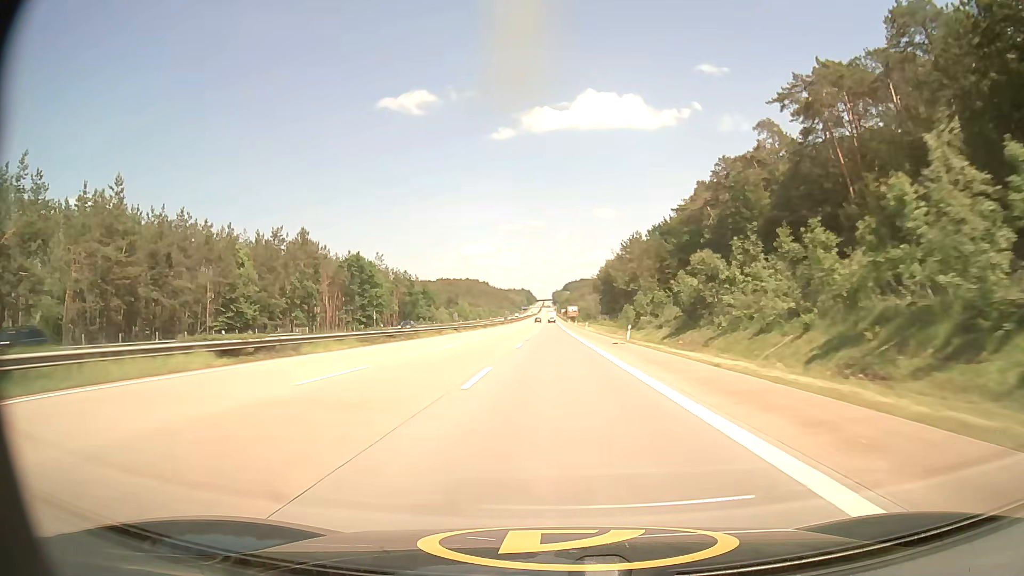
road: motorway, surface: asphalt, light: Day
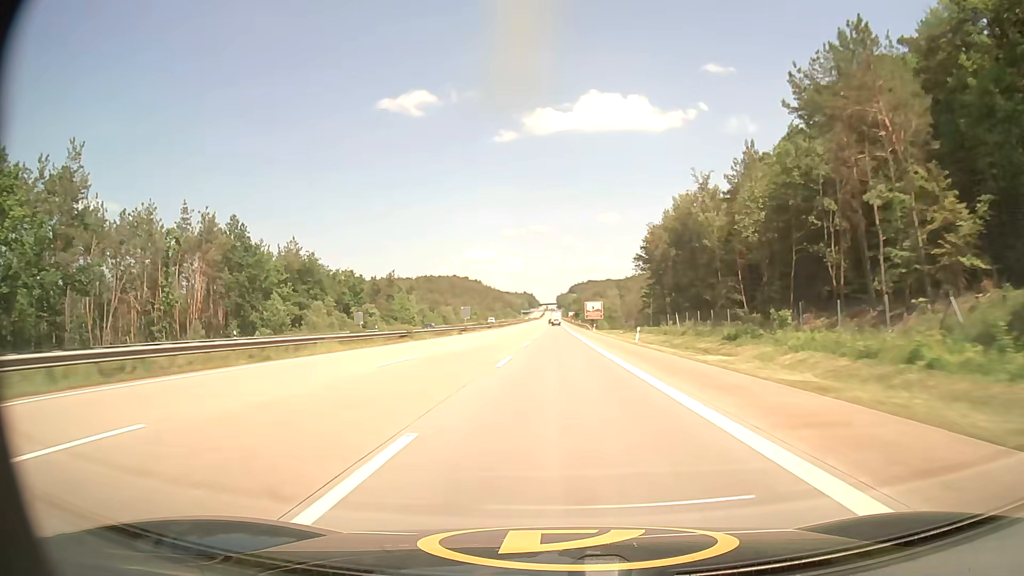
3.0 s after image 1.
(-0.4, +102.6) m; 0°
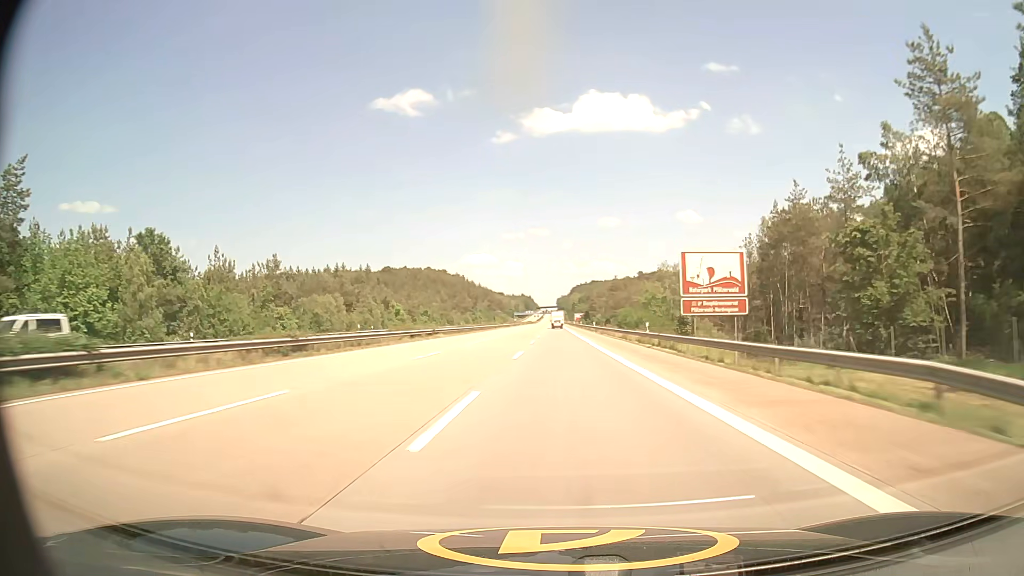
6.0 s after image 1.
(+0.1, +104.0) m; 0°
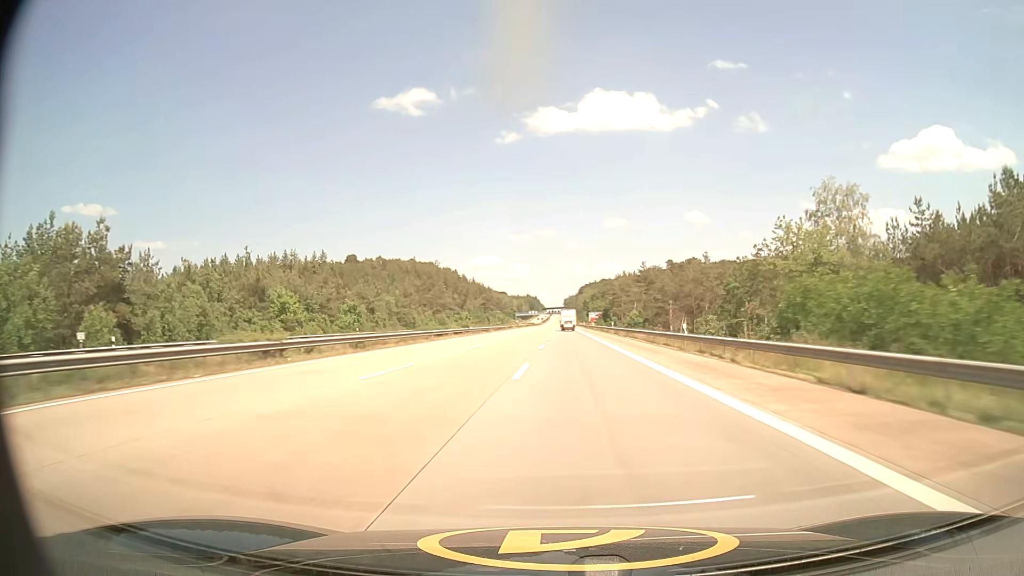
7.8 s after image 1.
(-0.3, +63.5) m; 0°
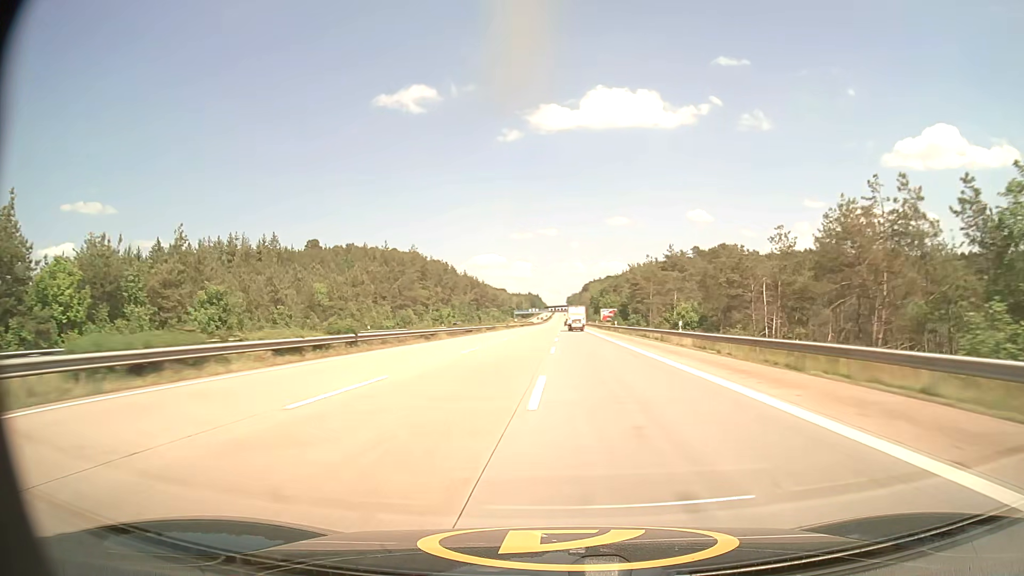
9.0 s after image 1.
(-0.1, +42.6) m; 0°
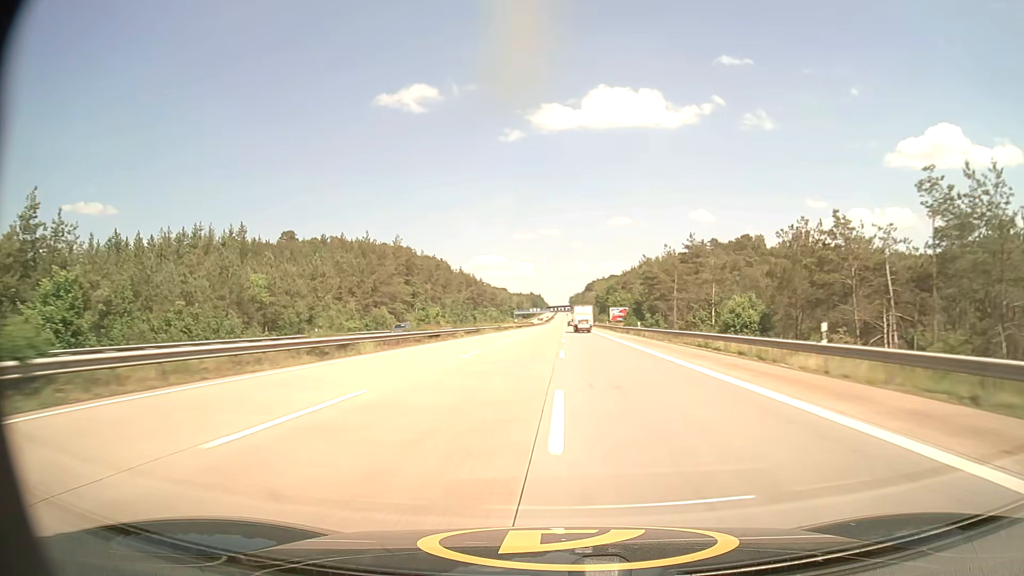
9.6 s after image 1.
(-0.1, +21.3) m; 0°
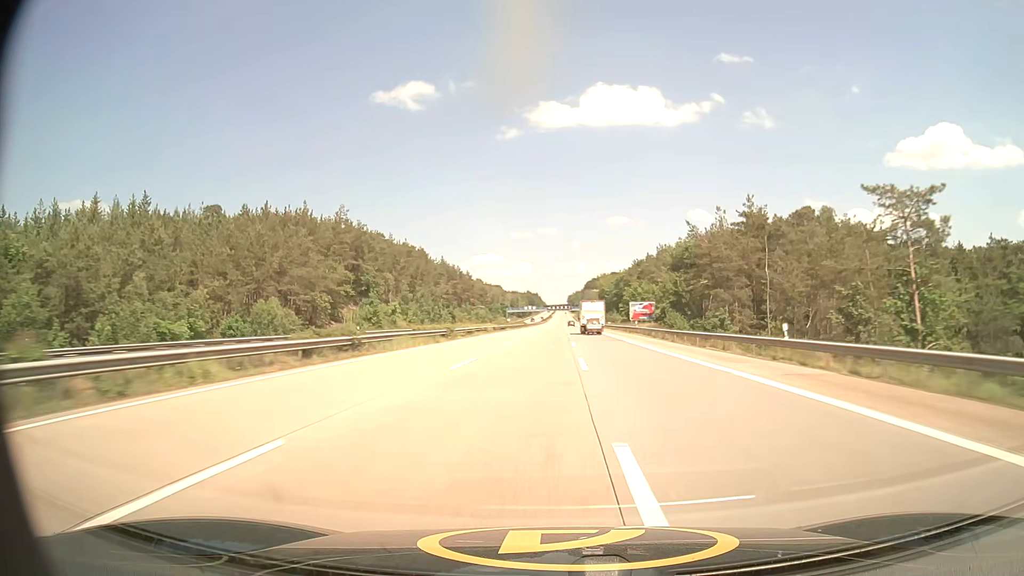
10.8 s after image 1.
(+0.1, +42.4) m; 0°
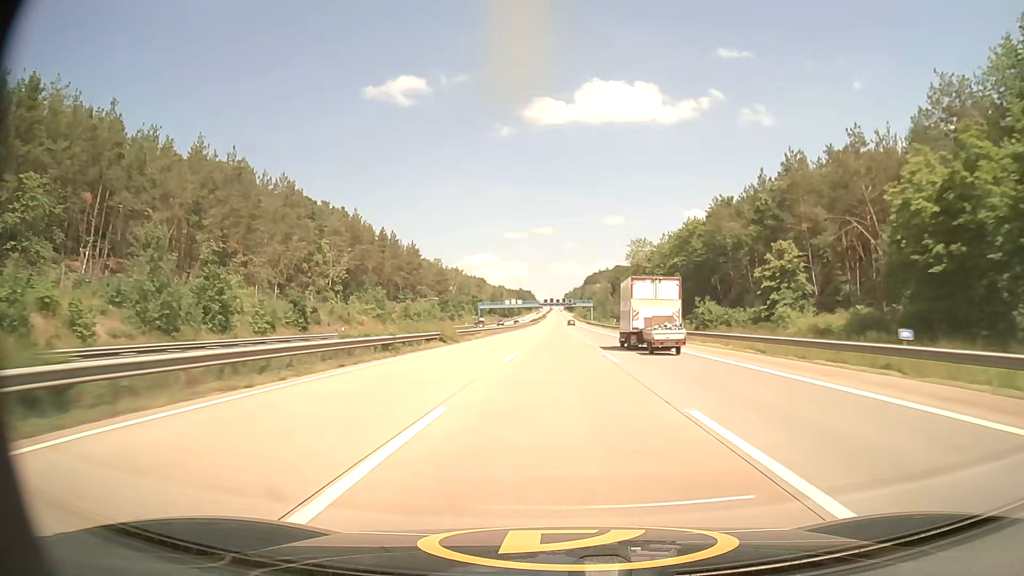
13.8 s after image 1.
(+0.1, +105.1) m; 0°
(0, +10) (0, +20) (0, +30) (0, +40) (0, +50) (0, +60) (0, +70) (0, +80) (+1, +90) (+1, +100) m
